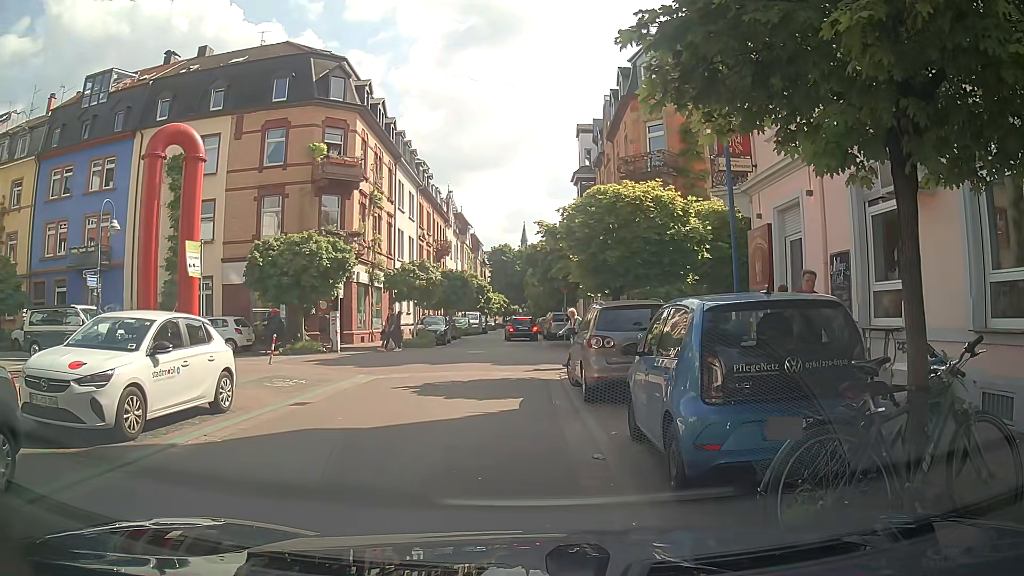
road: residential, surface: asphalt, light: Day
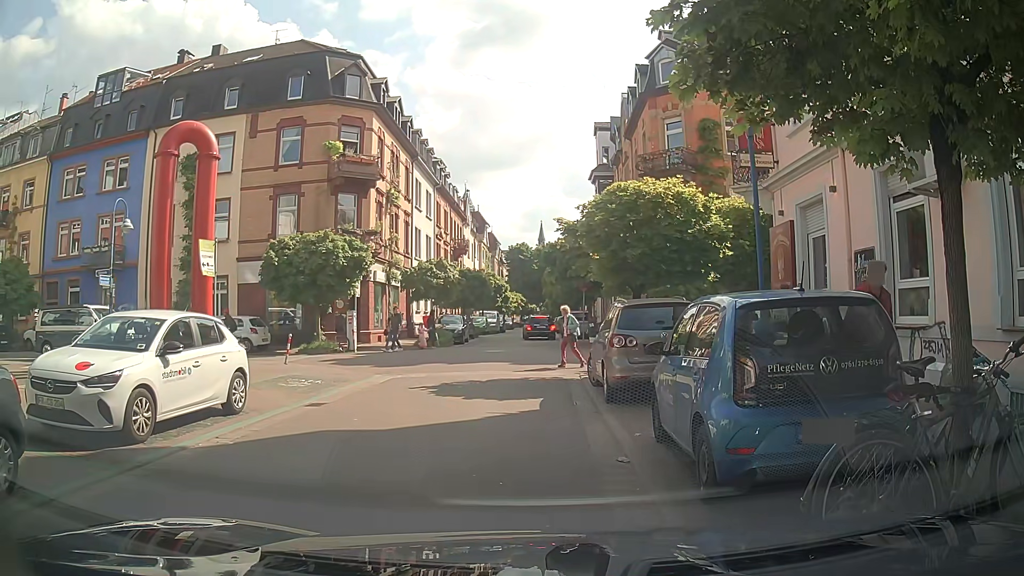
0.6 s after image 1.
(0.0, +0.2) m; 0°
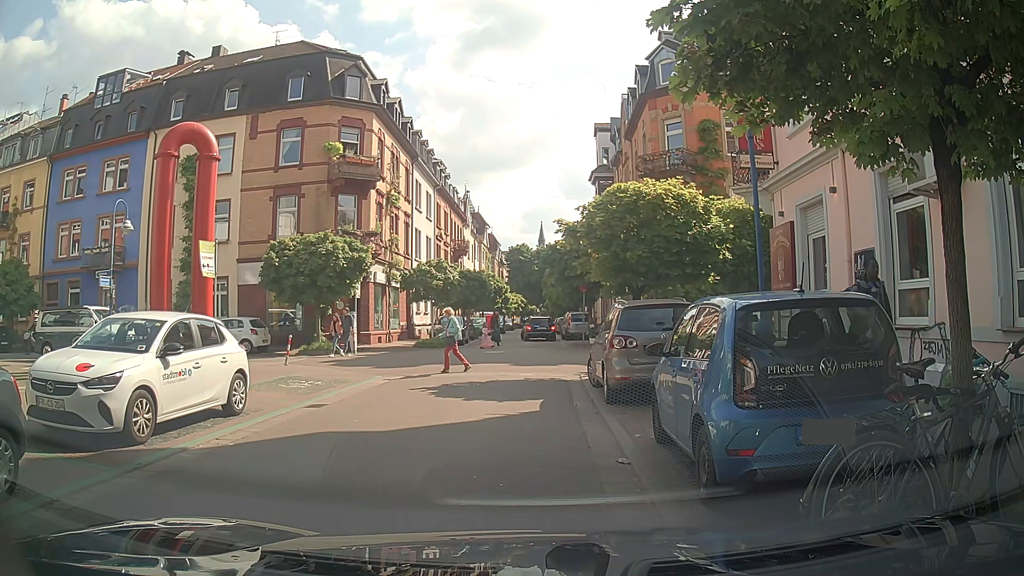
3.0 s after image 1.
(0.0, +0.1) m; 0°
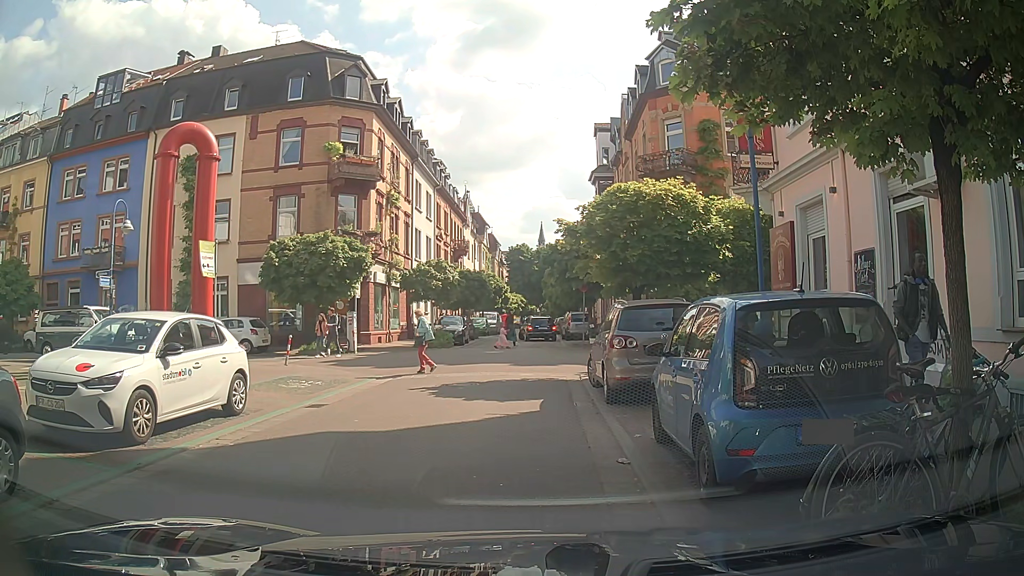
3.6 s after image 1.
(0.0, 0.0) m; 0°
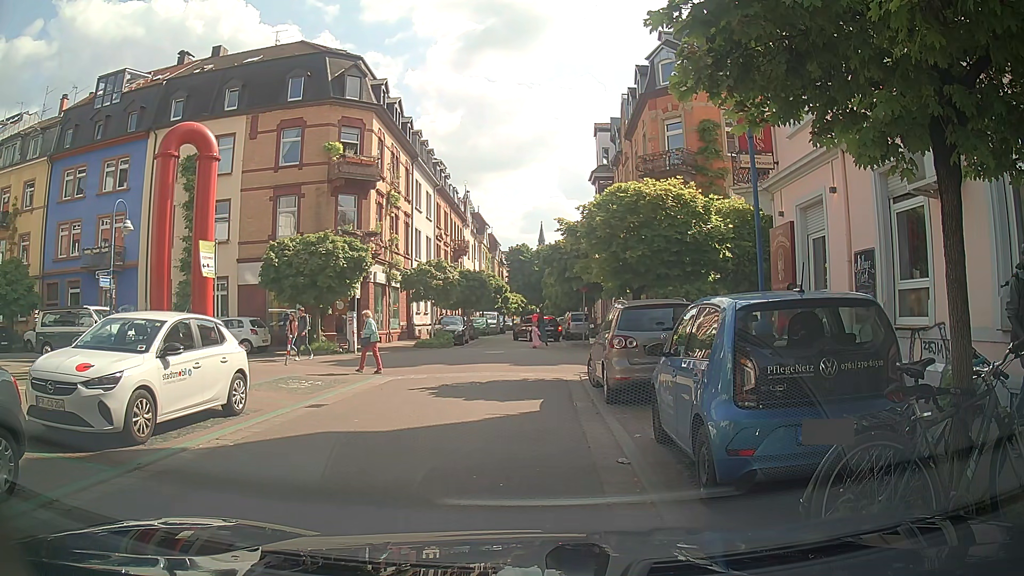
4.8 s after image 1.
(0.0, 0.0) m; 0°
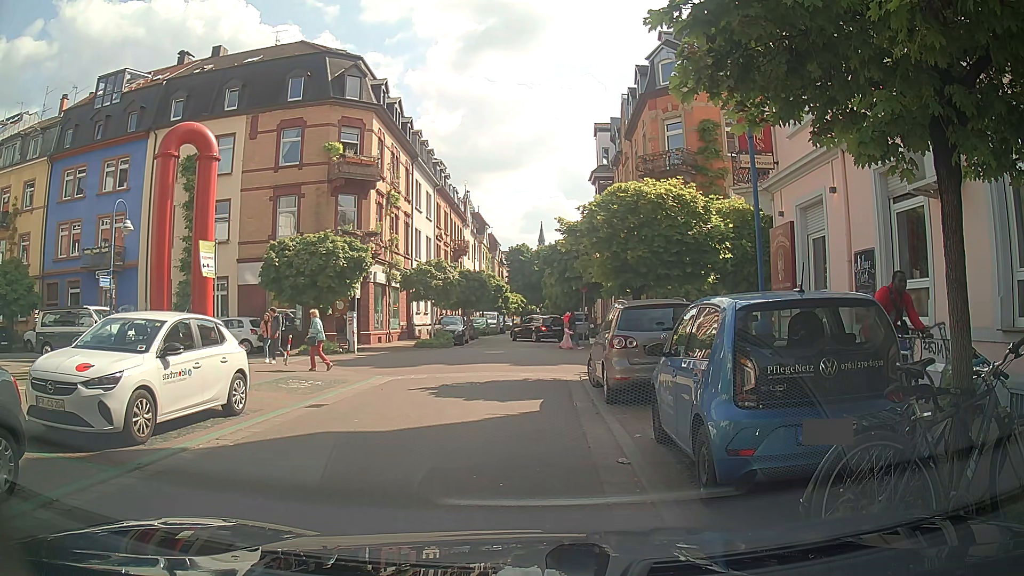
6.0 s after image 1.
(0.0, 0.0) m; 0°
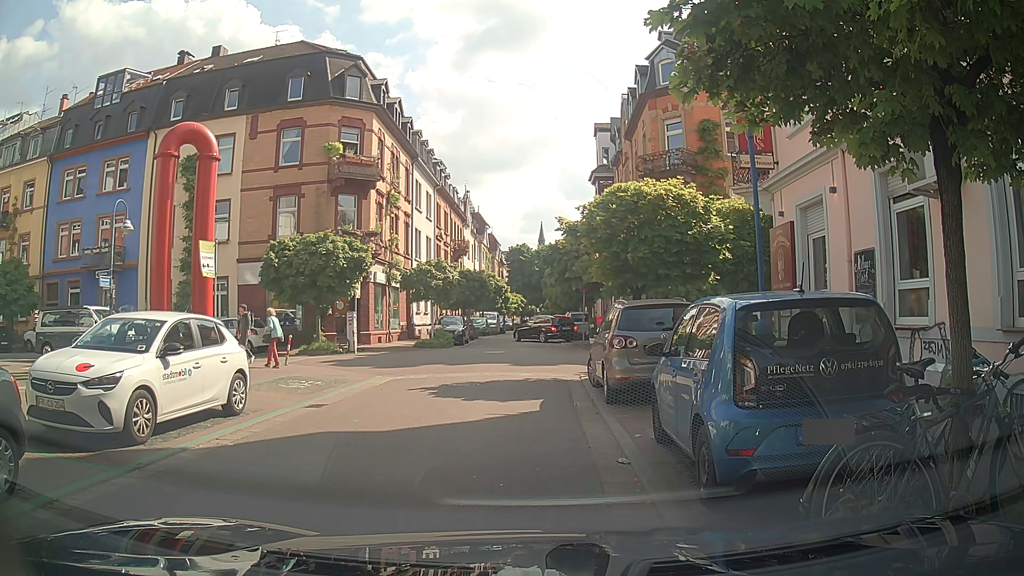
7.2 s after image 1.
(0.0, 0.0) m; 0°
